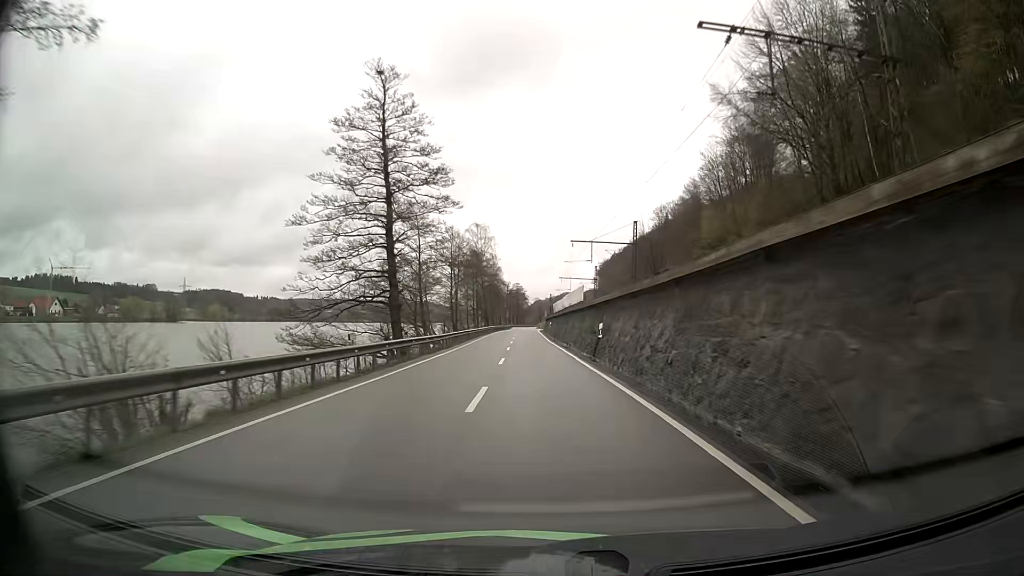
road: primary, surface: asphalt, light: Day
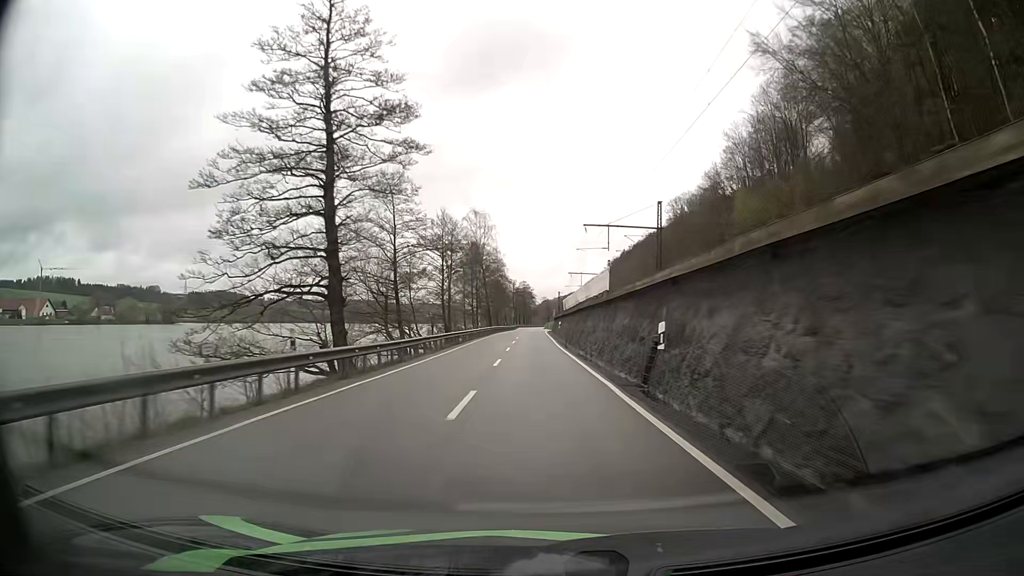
(0.0, +12.7) m; 0°
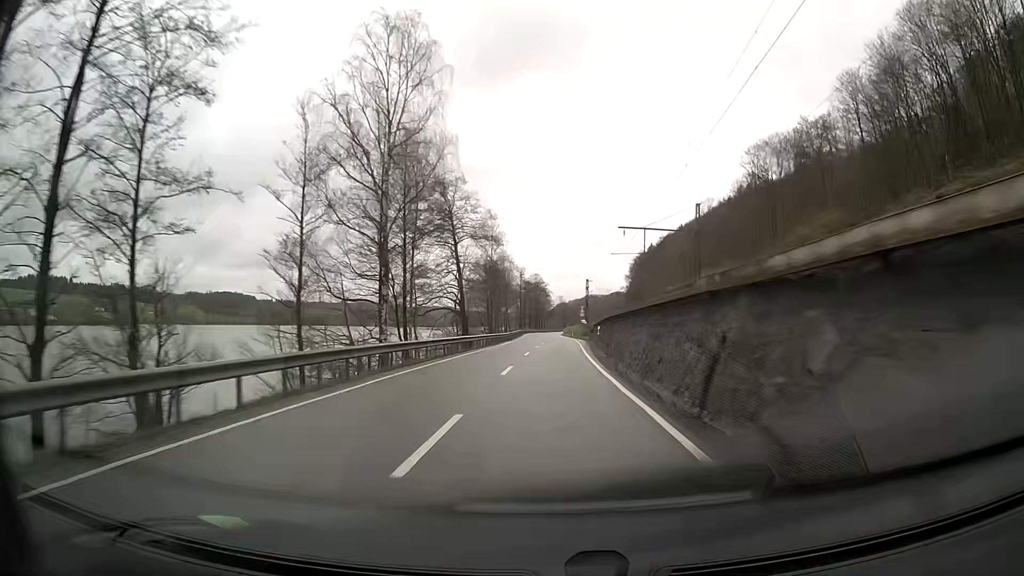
(-1.6, +63.5) m; -2°
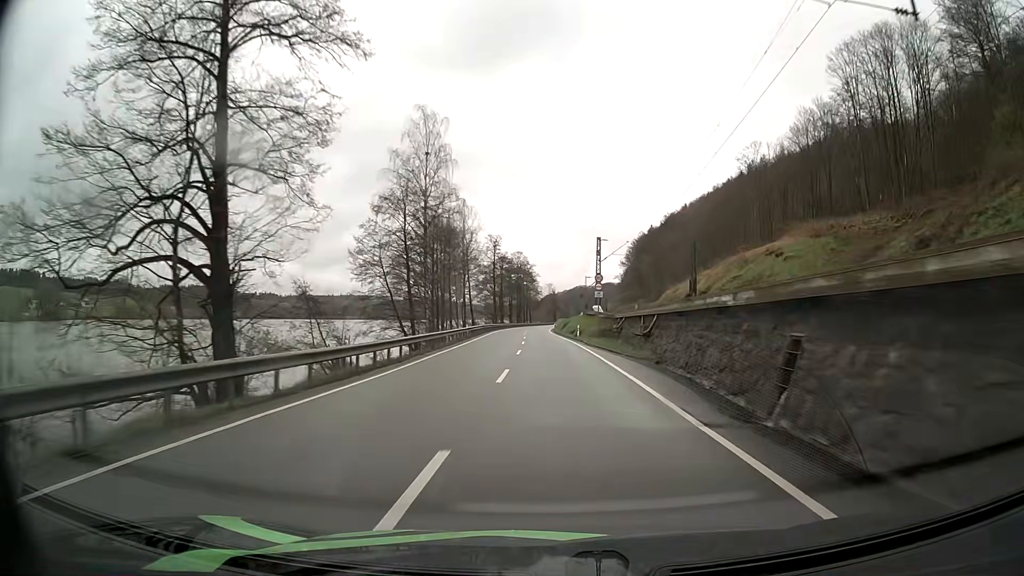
(+0.6, +50.6) m; +1°
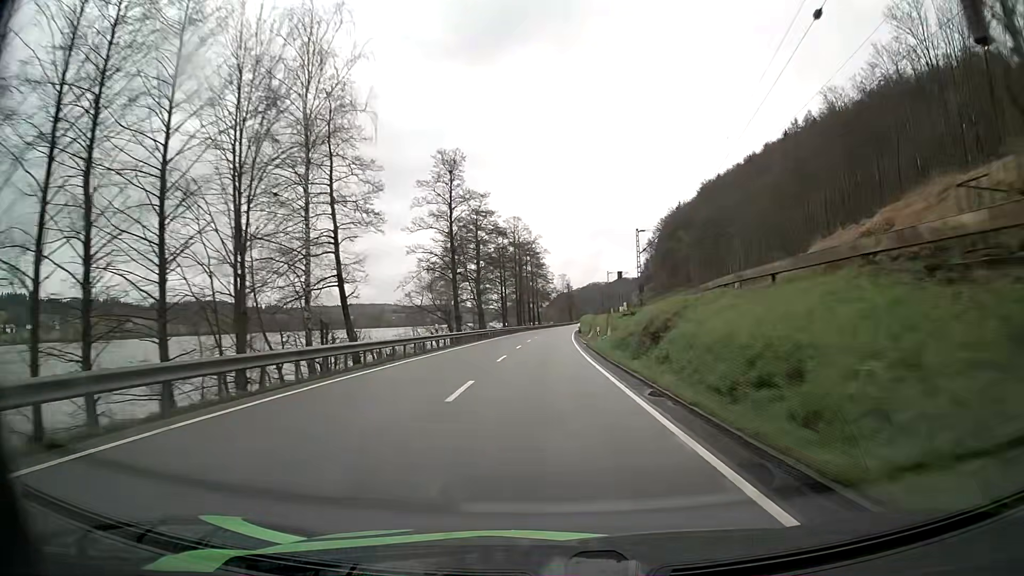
(-0.4, +63.5) m; -1°
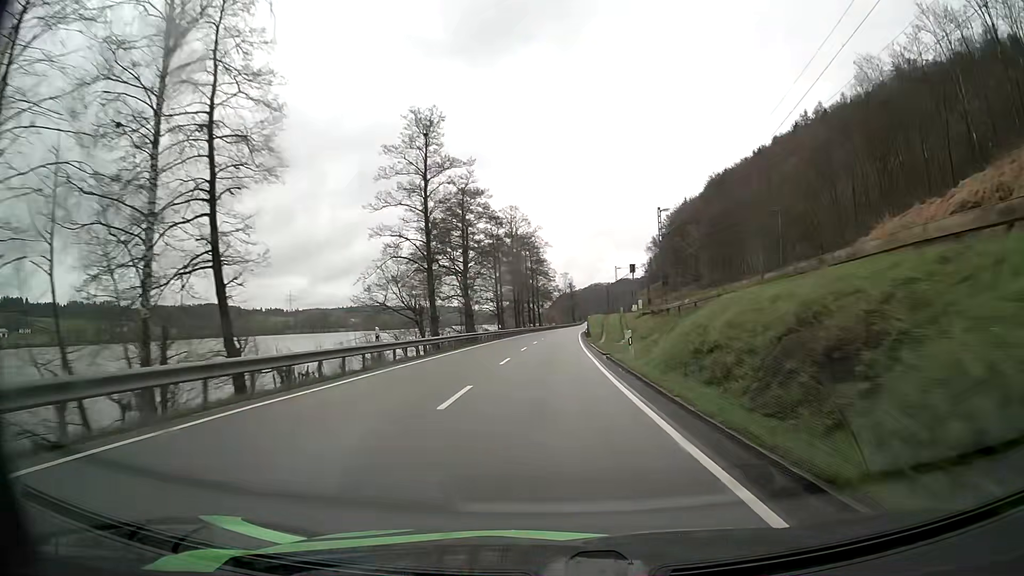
(0.0, +12.7) m; 0°
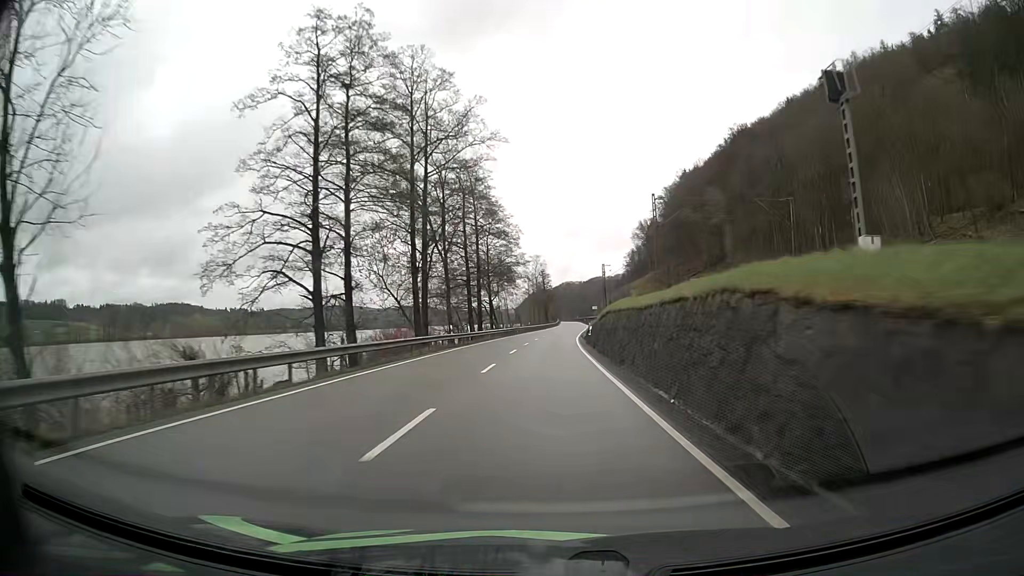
(+1.0, +63.6) m; +2°
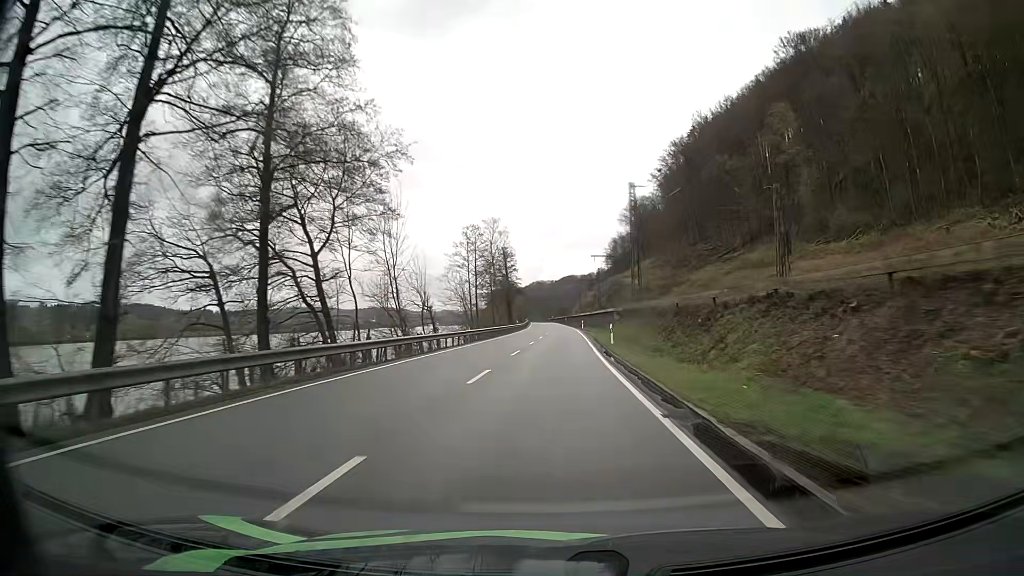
(+1.1, +63.7) m; +2°
(0, +10) (0, +20) (0, +30) (+1, +40) (+1, +50) (+1, +60) (+1, +70) (+2, +80) (+2, +90) (+2, +100) m
